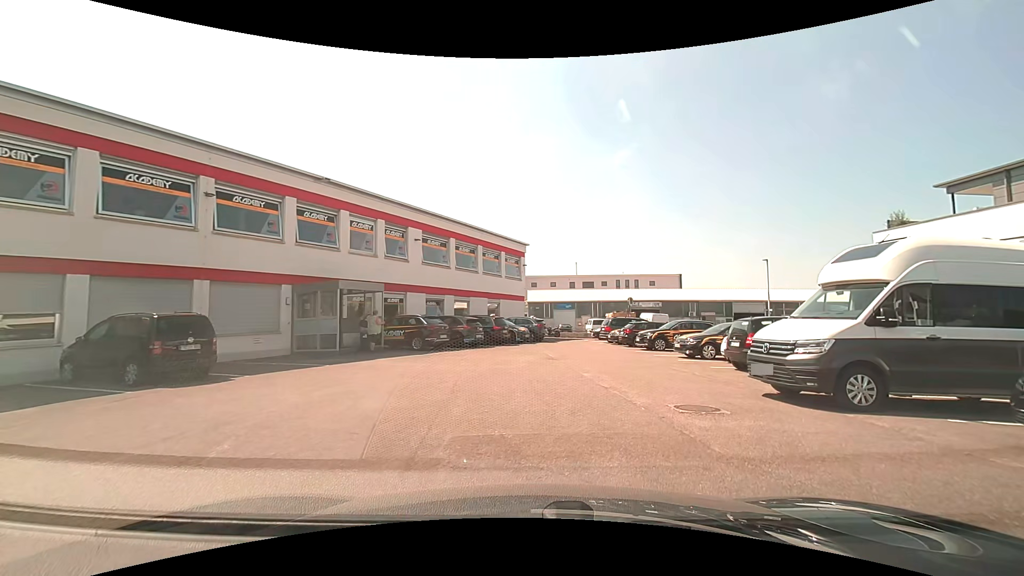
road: unclassified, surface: asphalt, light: Day
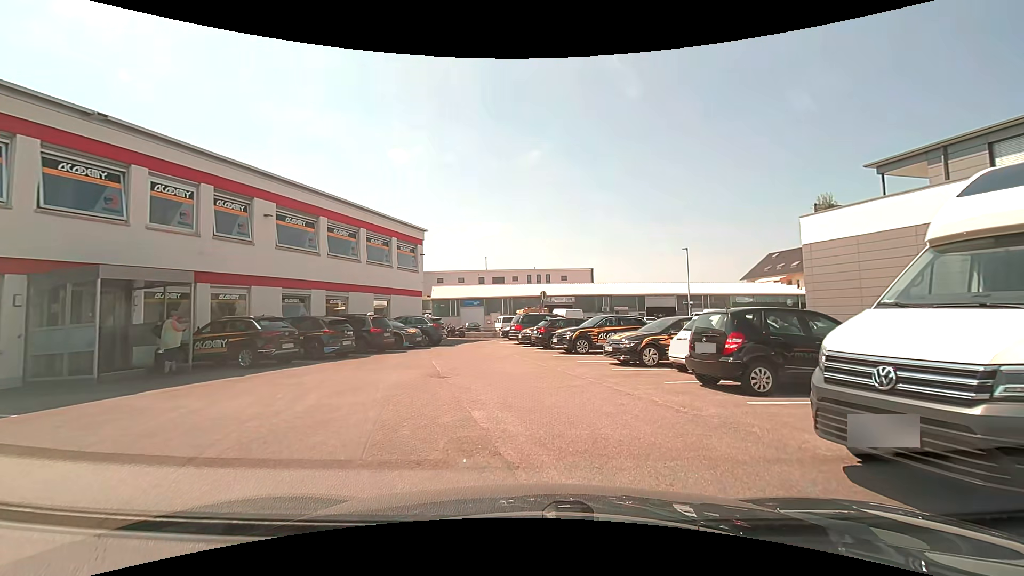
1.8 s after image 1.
(+0.5, +5.7) m; +9°
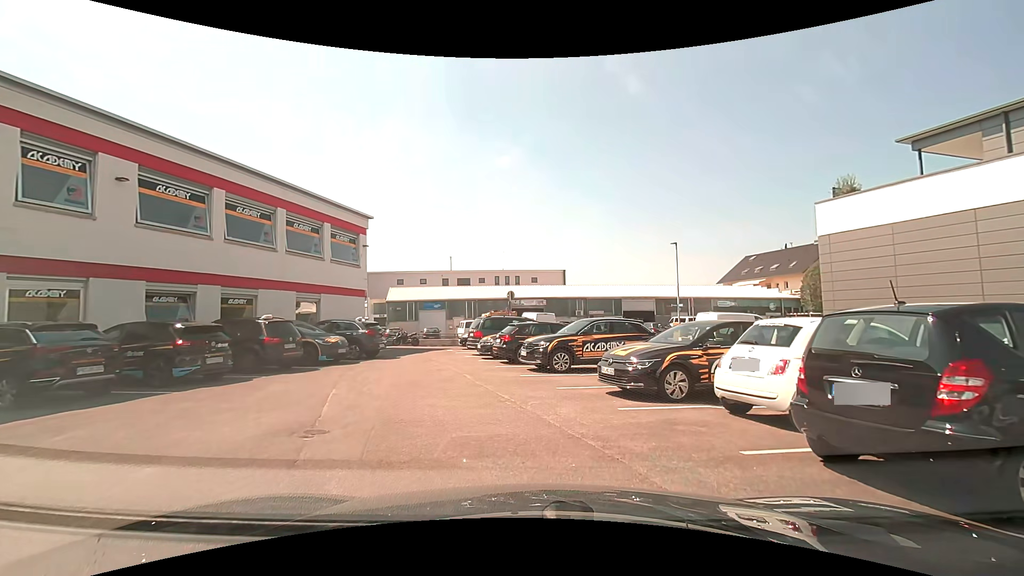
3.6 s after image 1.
(+0.2, +5.5) m; +6°
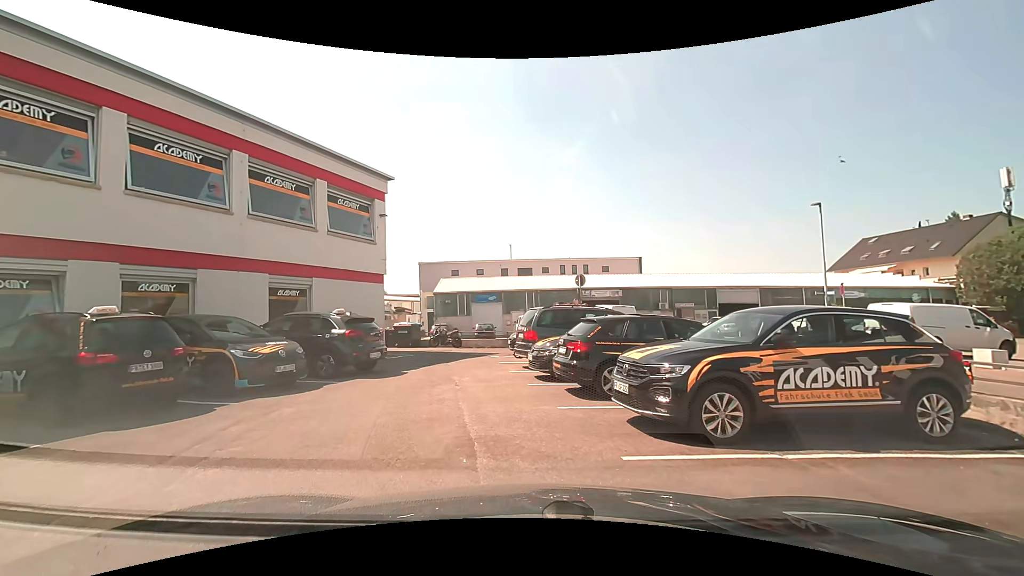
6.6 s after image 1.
(-0.6, +8.1) m; -11°
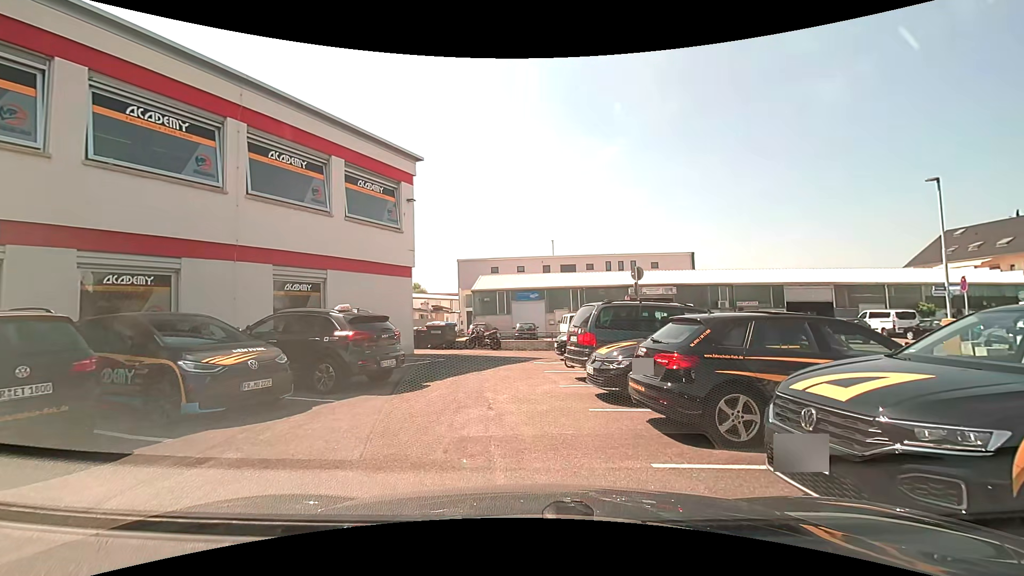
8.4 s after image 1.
(-0.1, +2.8) m; -2°
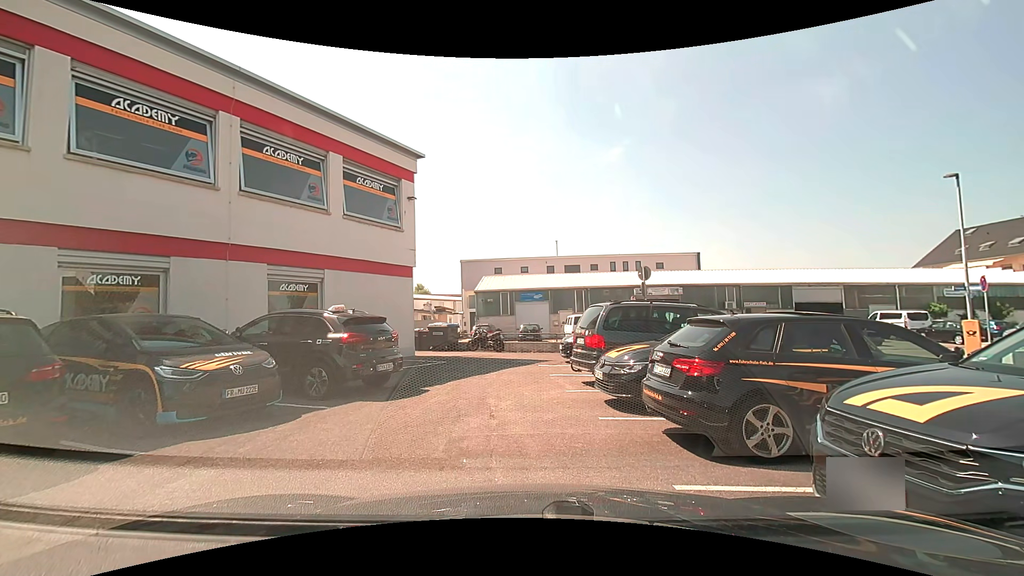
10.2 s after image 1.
(0.0, +0.5) m; 0°
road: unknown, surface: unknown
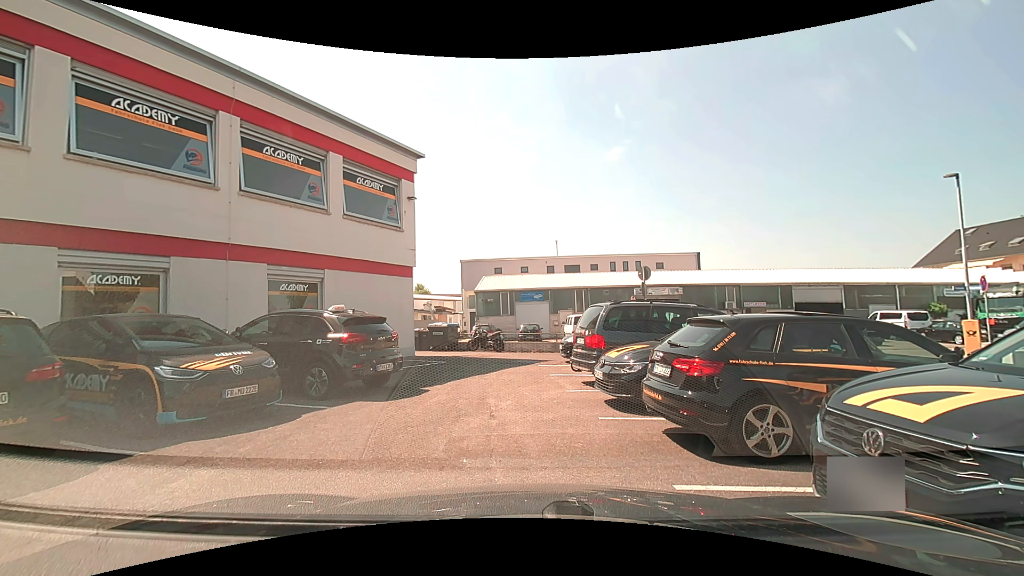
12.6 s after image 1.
(0.0, 0.0) m; 0°
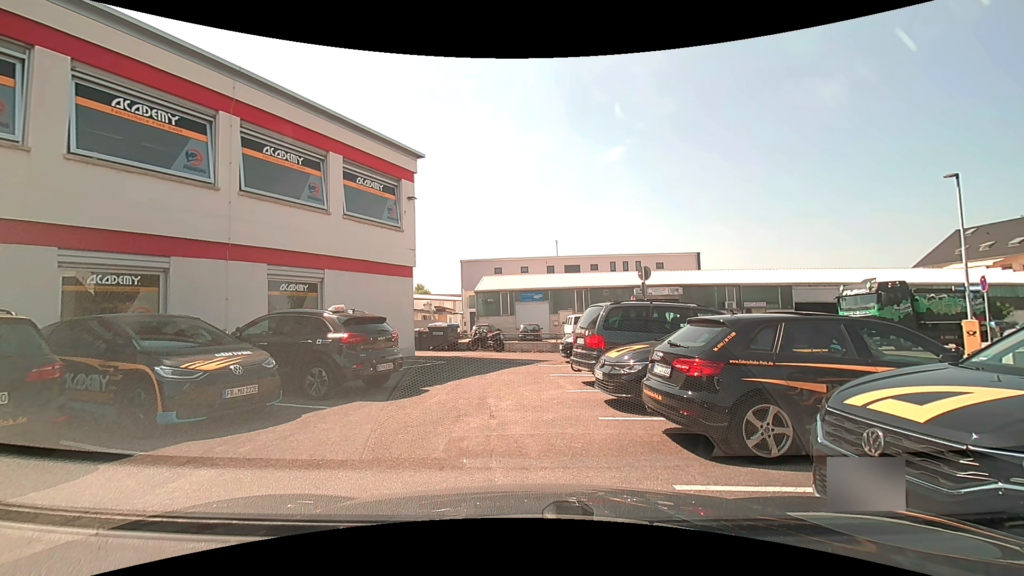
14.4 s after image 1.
(0.0, 0.0) m; 0°
